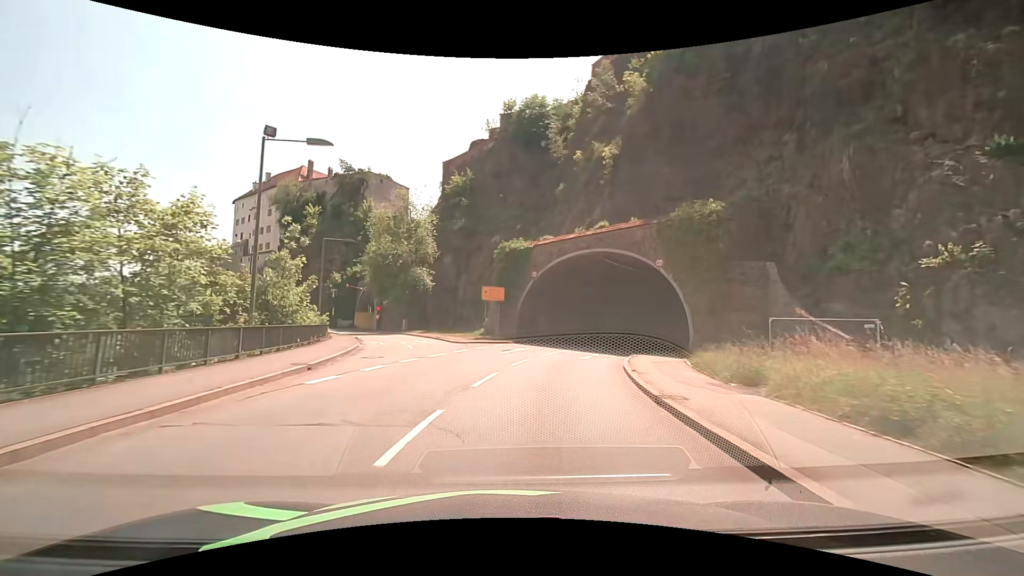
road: primary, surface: asphalt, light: Day
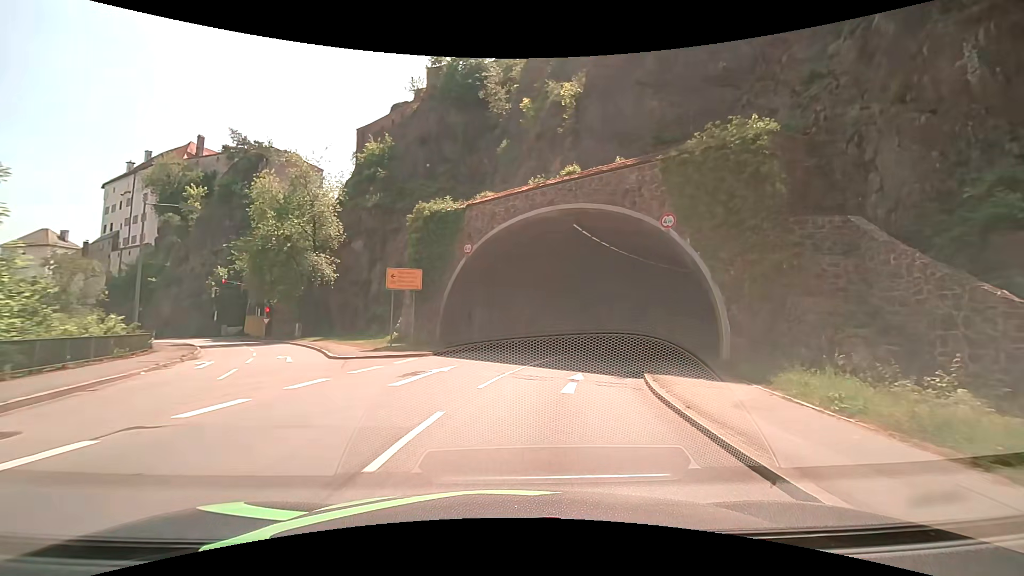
(+0.6, +12.0) m; +7°
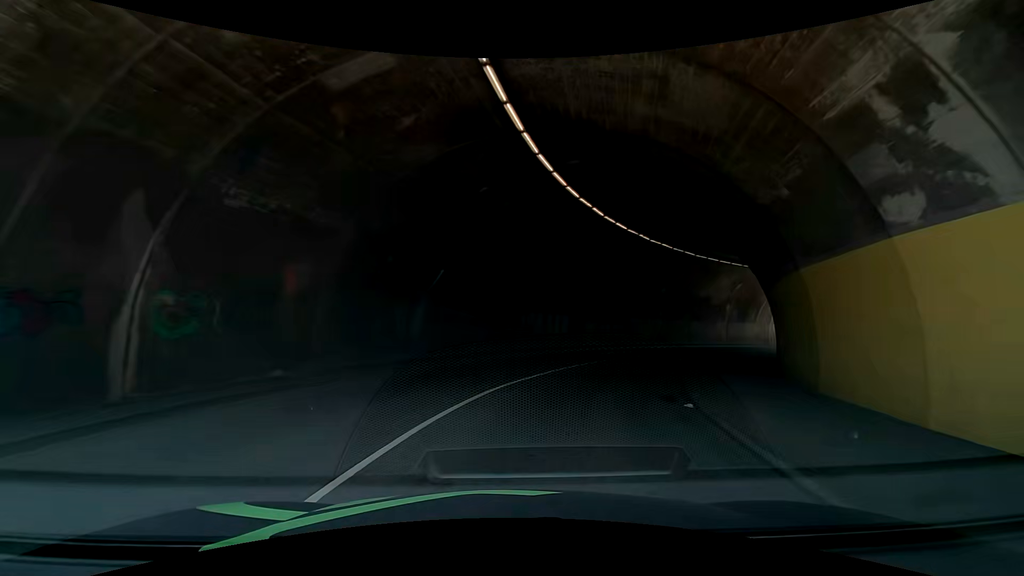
(+2.0, +17.3) m; +15°
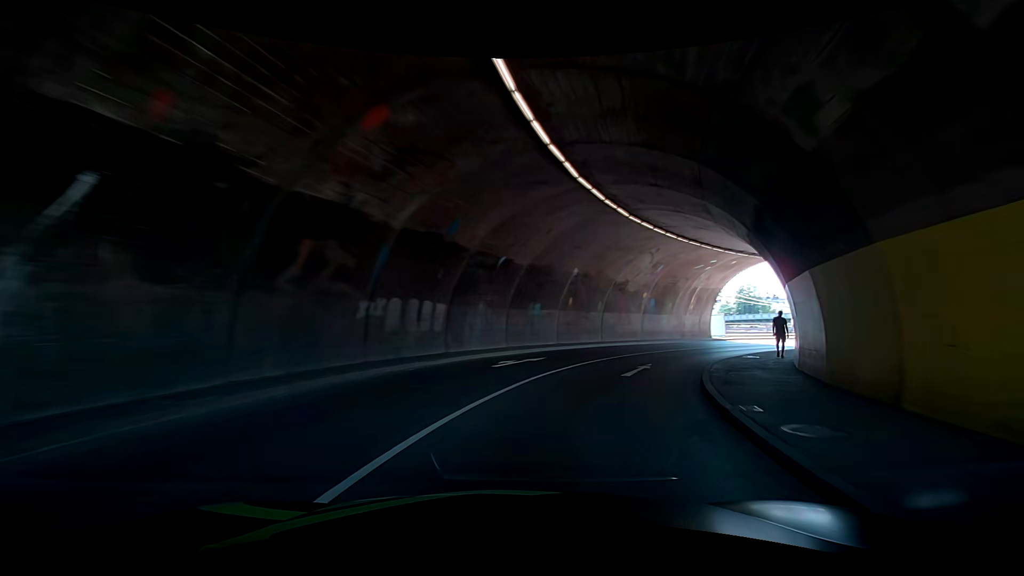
(+0.3, +11.3) m; +3°
